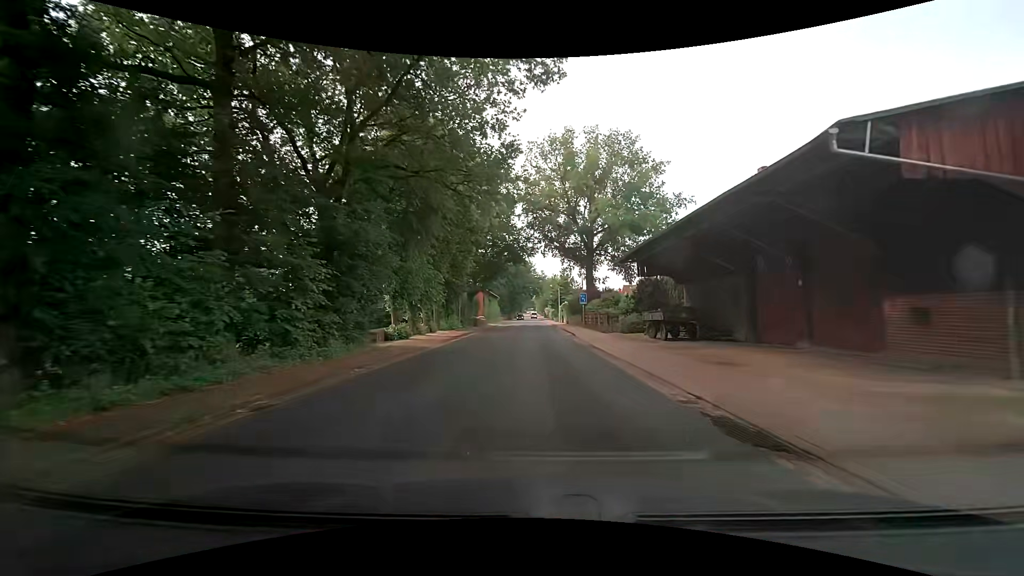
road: tertiary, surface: asphalt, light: Day
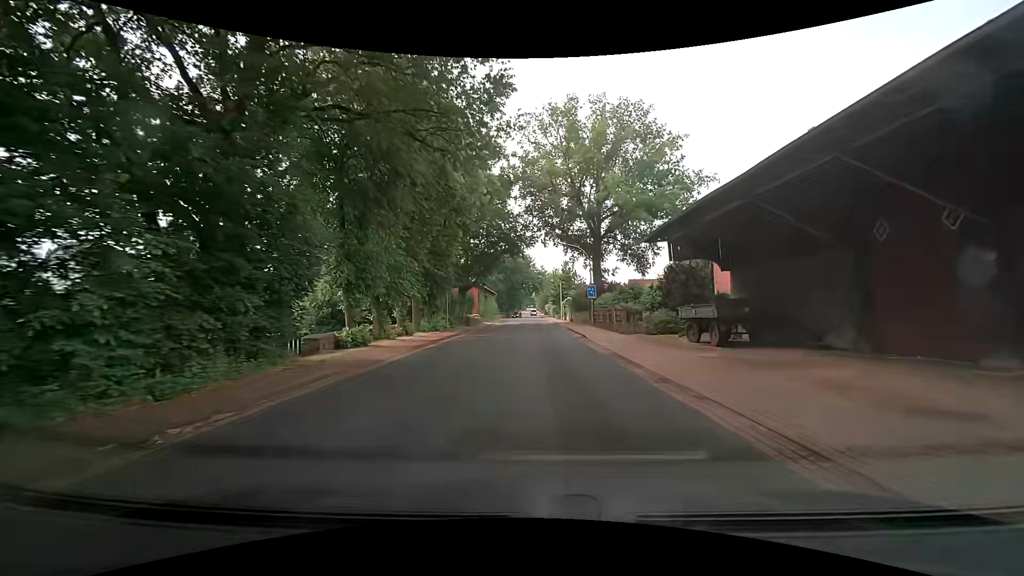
(0.0, +6.9) m; 0°
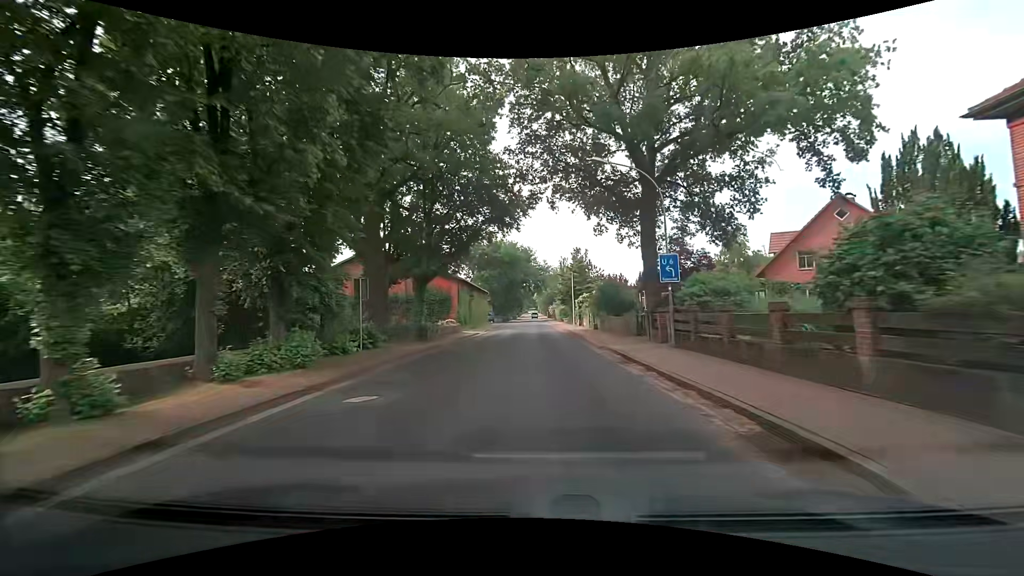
(0.0, +21.2) m; 0°
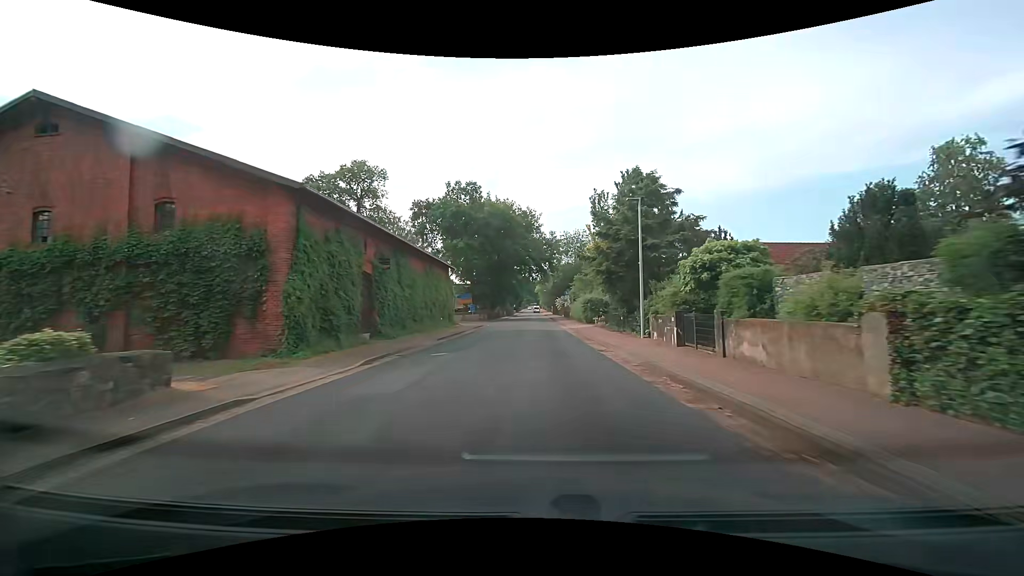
(+0.2, +36.4) m; 0°
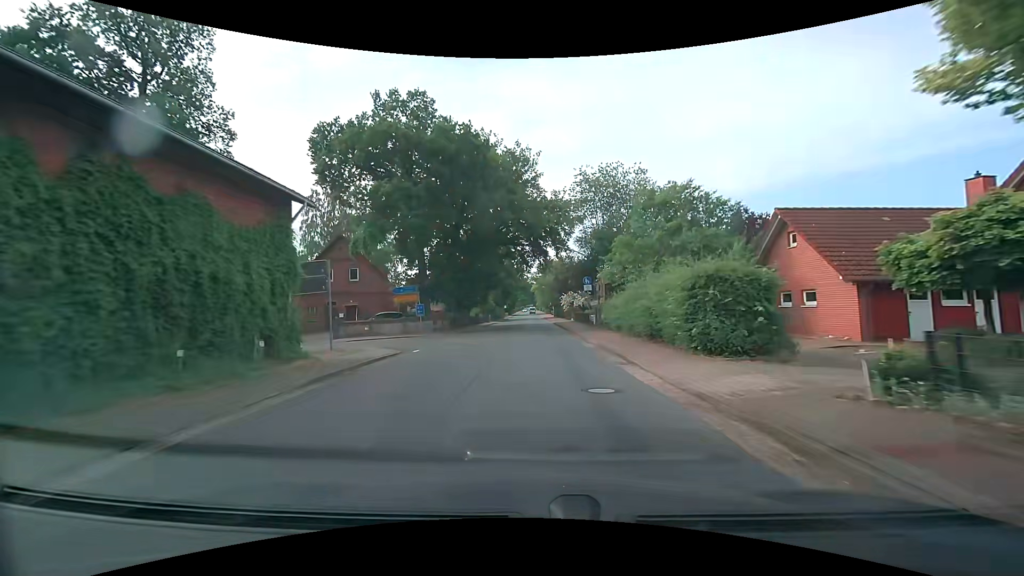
(+0.2, +29.7) m; 0°
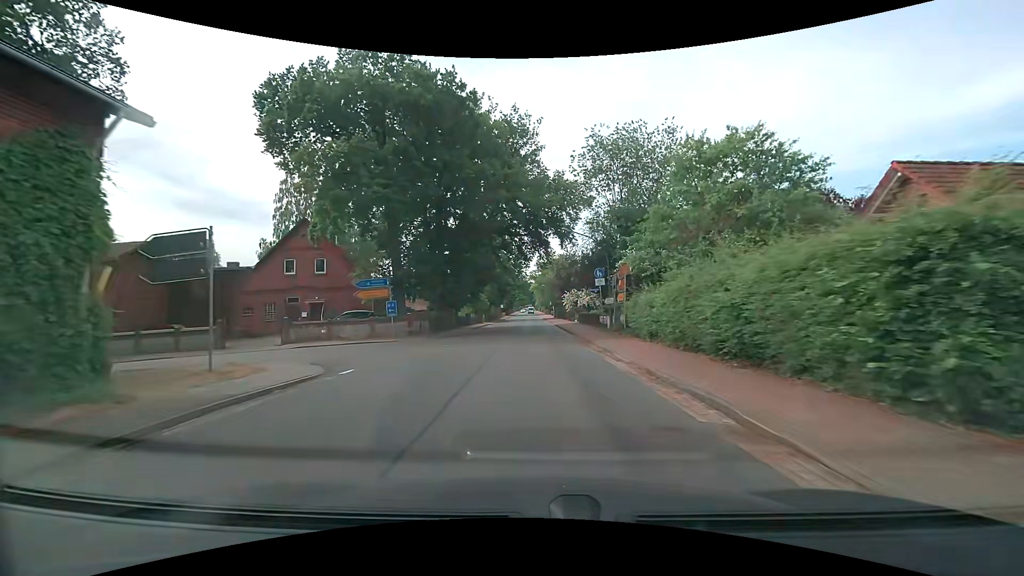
(+0.1, +7.5) m; +1°
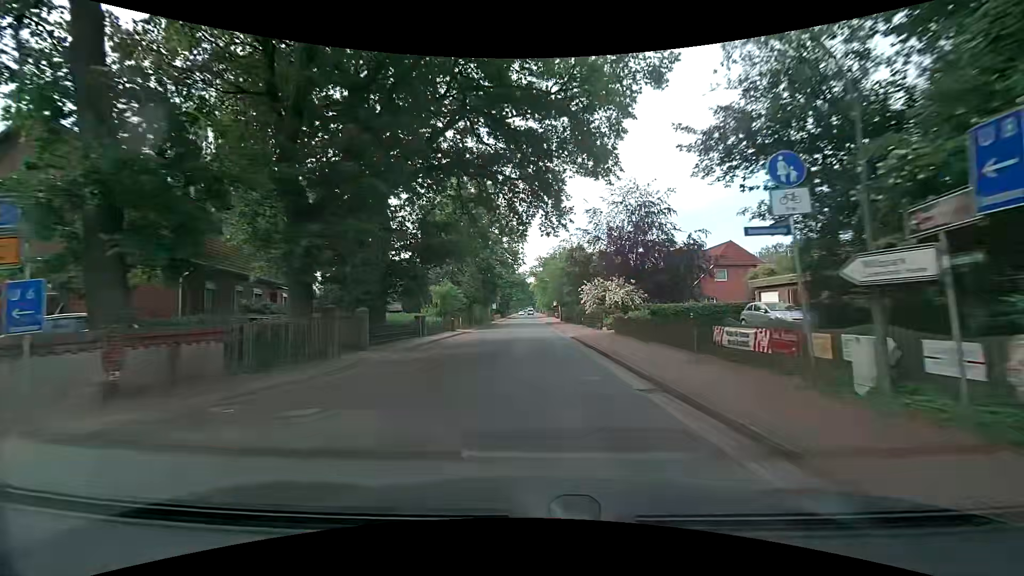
(-0.1, +22.7) m; 0°
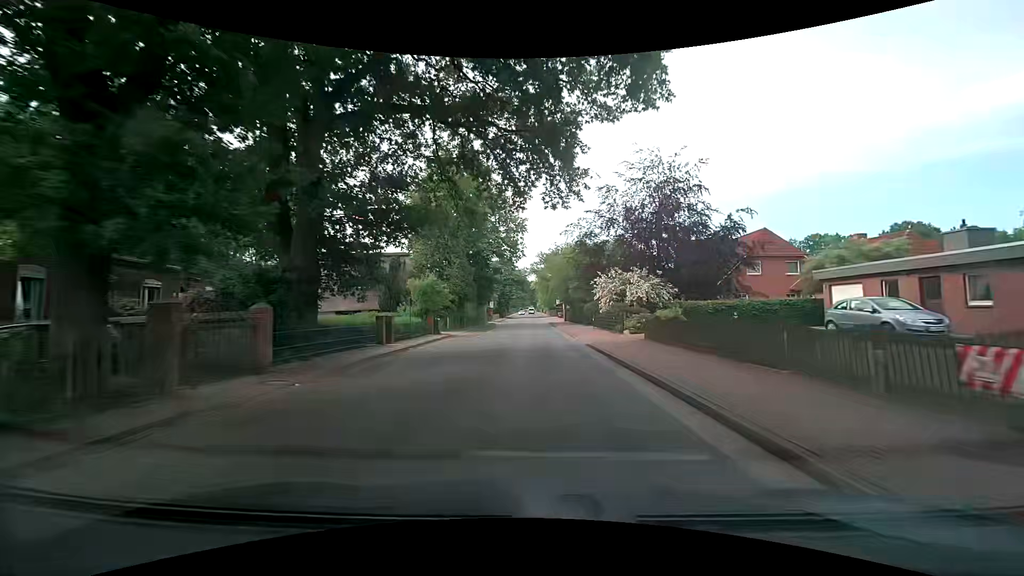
(-0.1, +7.6) m; 0°
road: secondary
(0, +10) (0, +20) (0, +30) (0, +40) (0, +50) (0, +60) (0, +70) (0, +80) (-1, +90) (-1, +100) m
